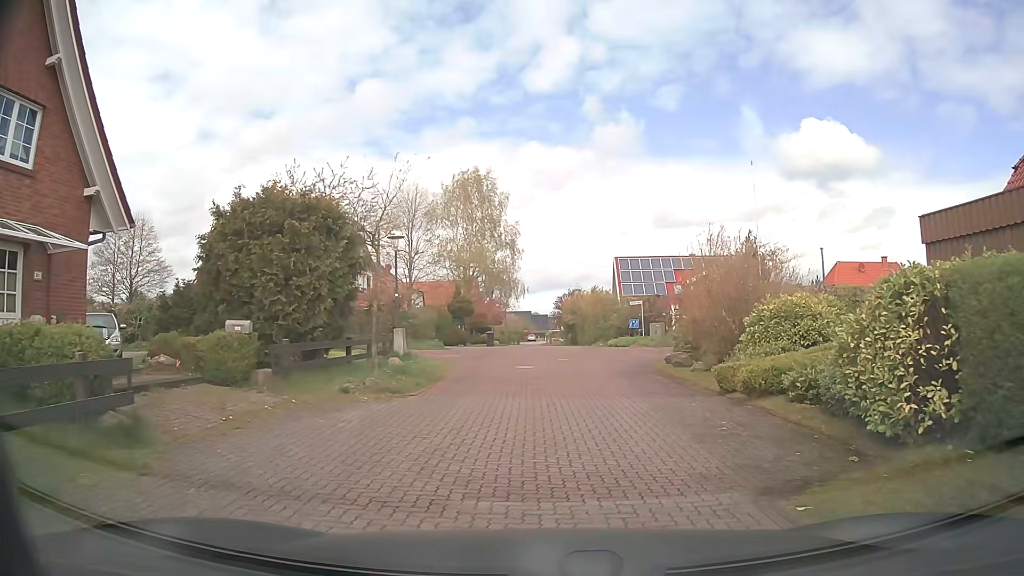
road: residential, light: Day
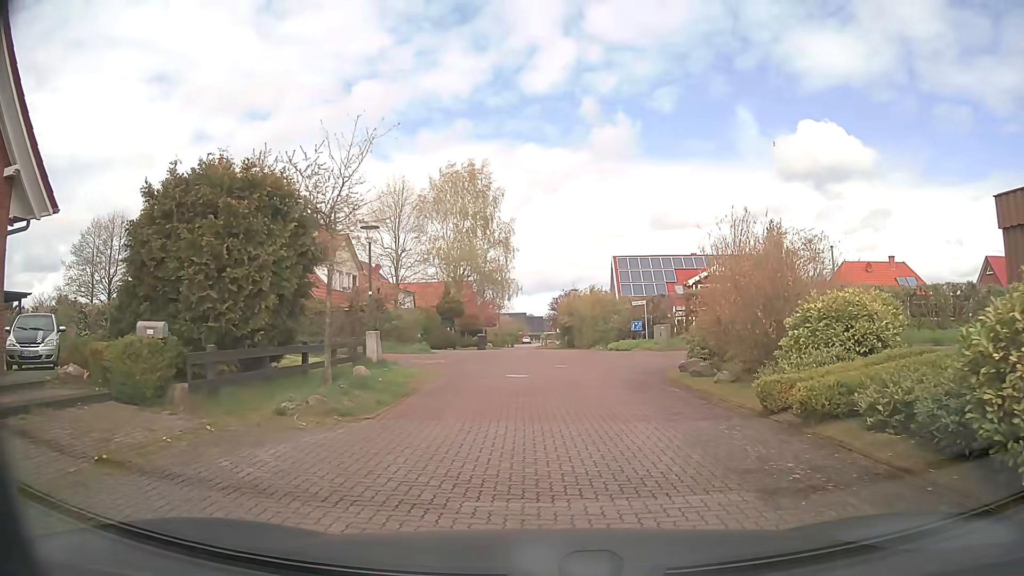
(0.0, +2.8) m; 0°
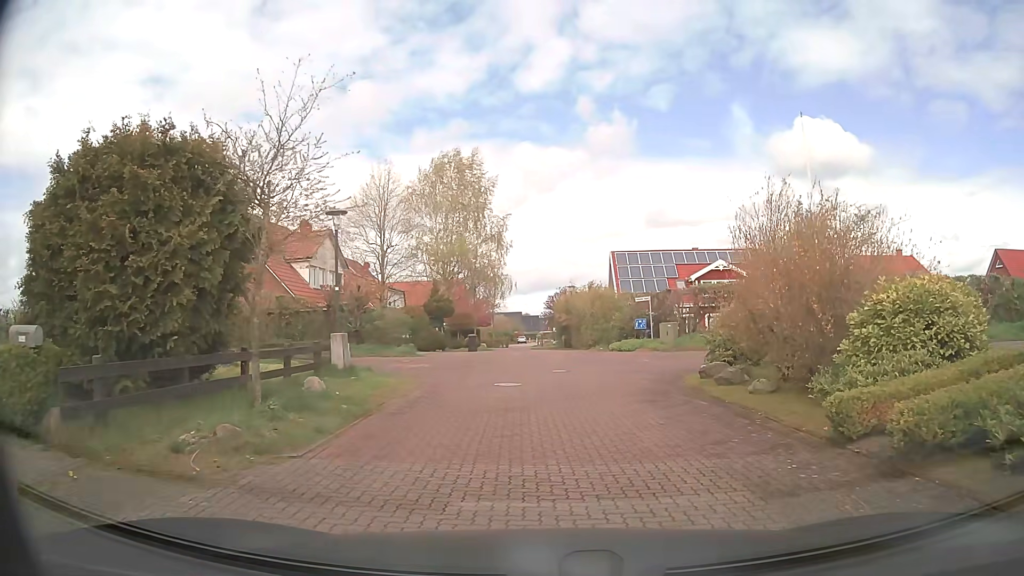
(0.0, +2.7) m; +1°
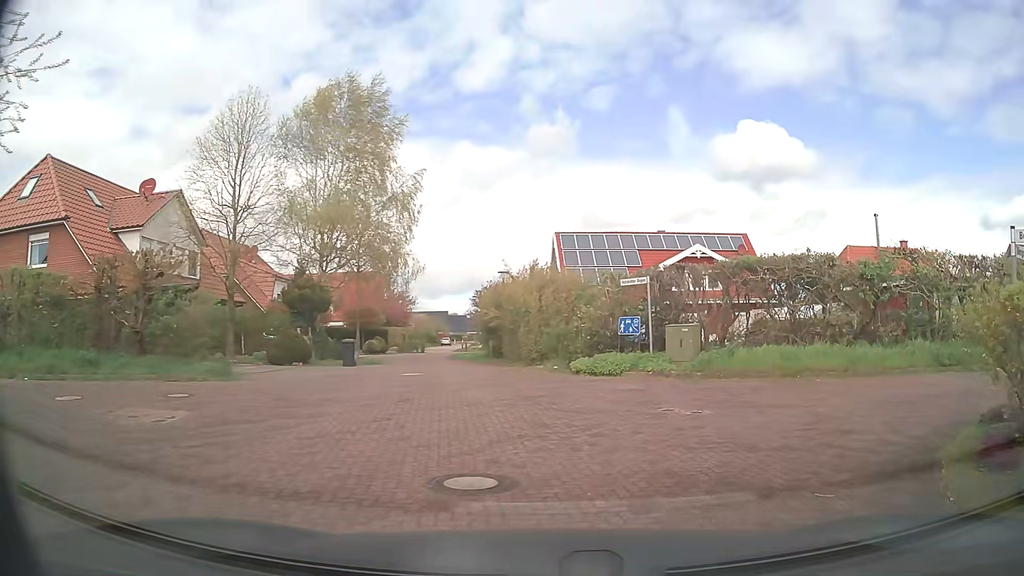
(+0.2, +13.3) m; +6°
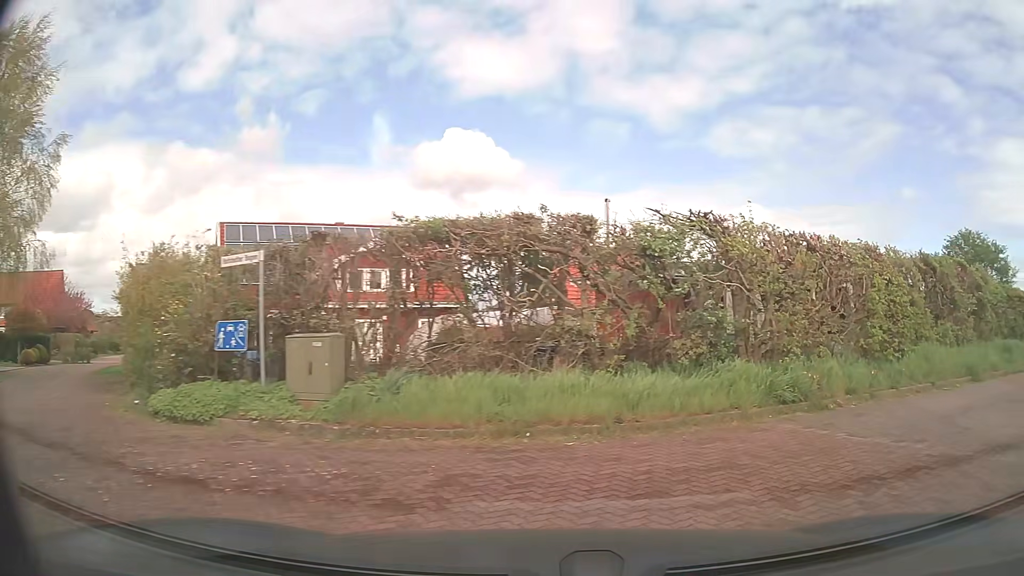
(+1.3, +6.9) m; +27°
